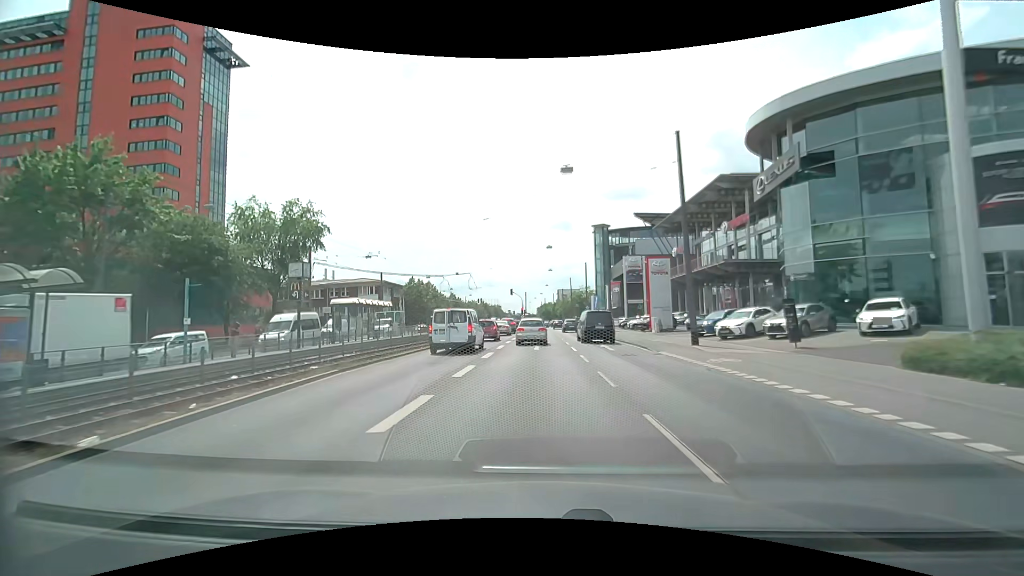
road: primary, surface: asphalt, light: Day
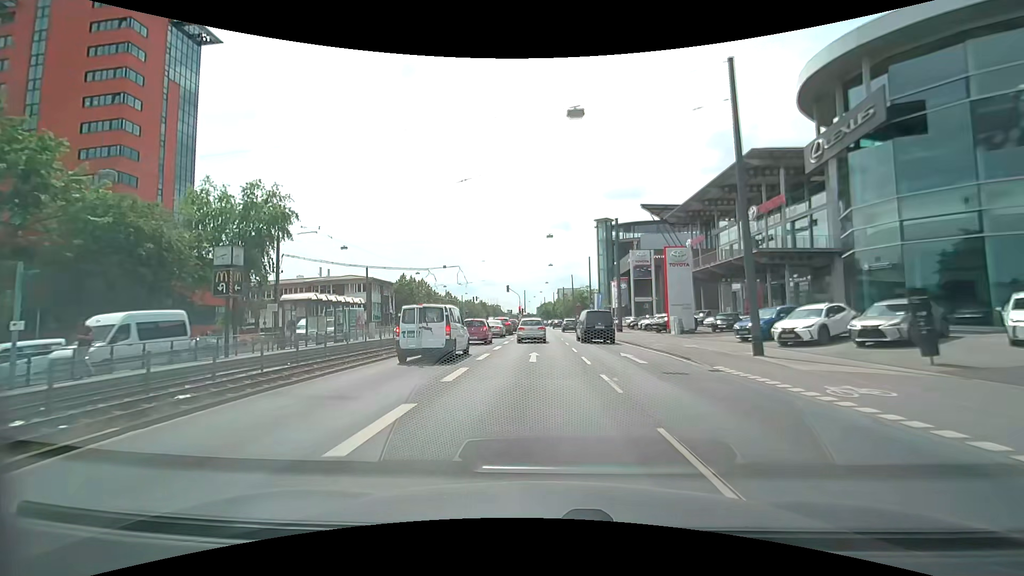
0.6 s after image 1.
(-0.1, +7.1) m; -1°
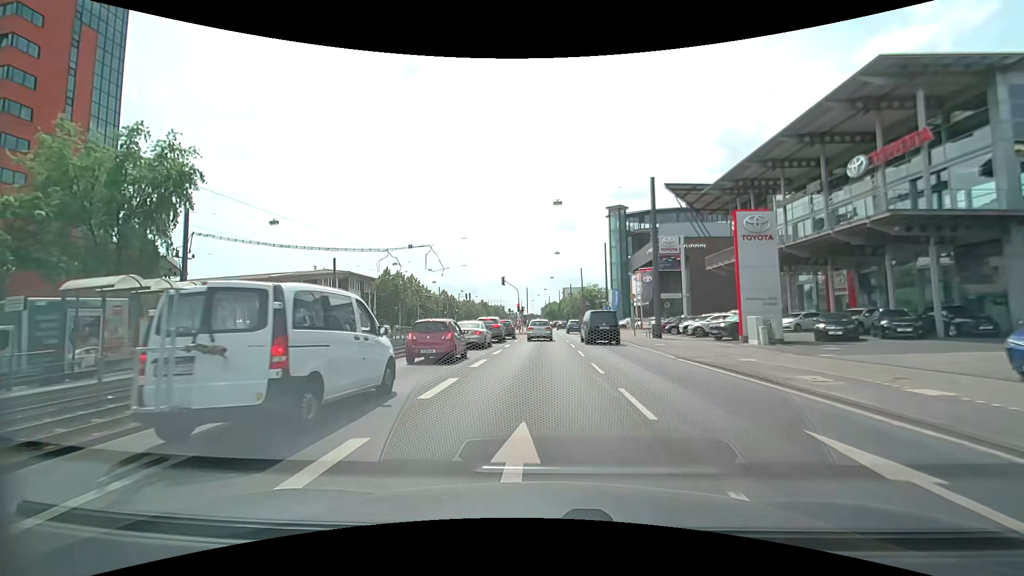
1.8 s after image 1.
(0.0, +14.4) m; 0°
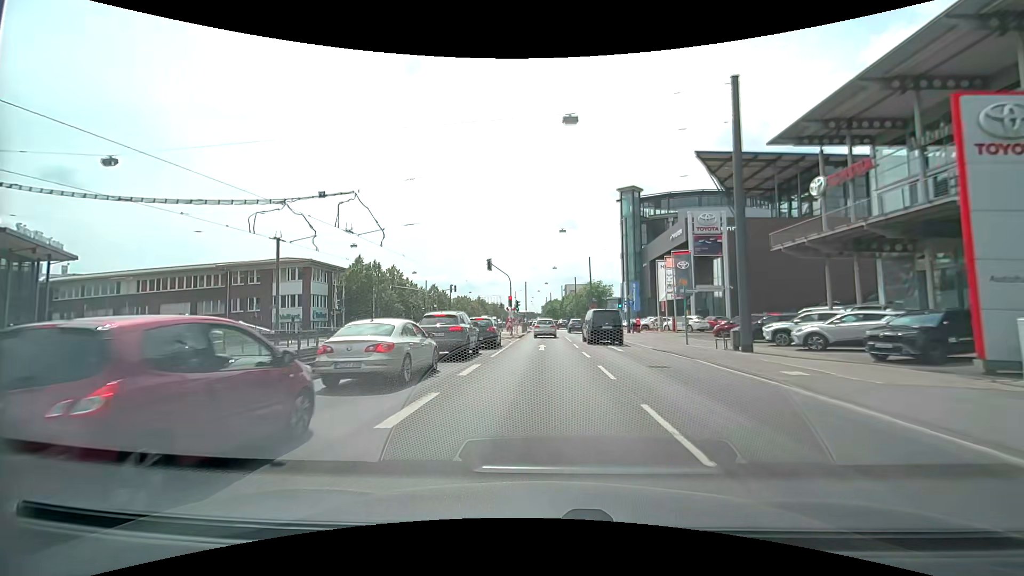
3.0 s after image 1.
(0.0, +14.6) m; 0°
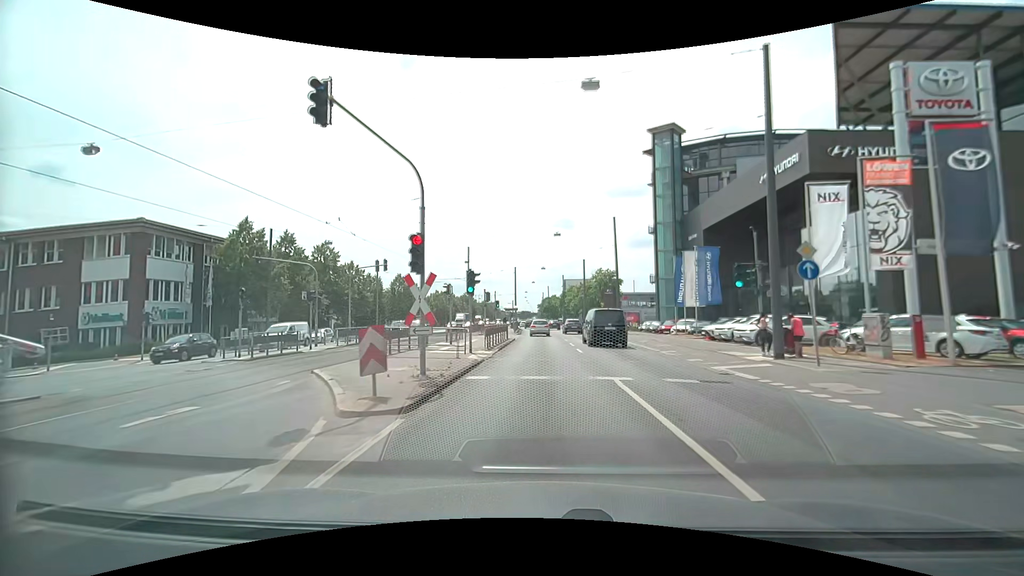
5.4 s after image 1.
(+0.1, +29.7) m; 0°
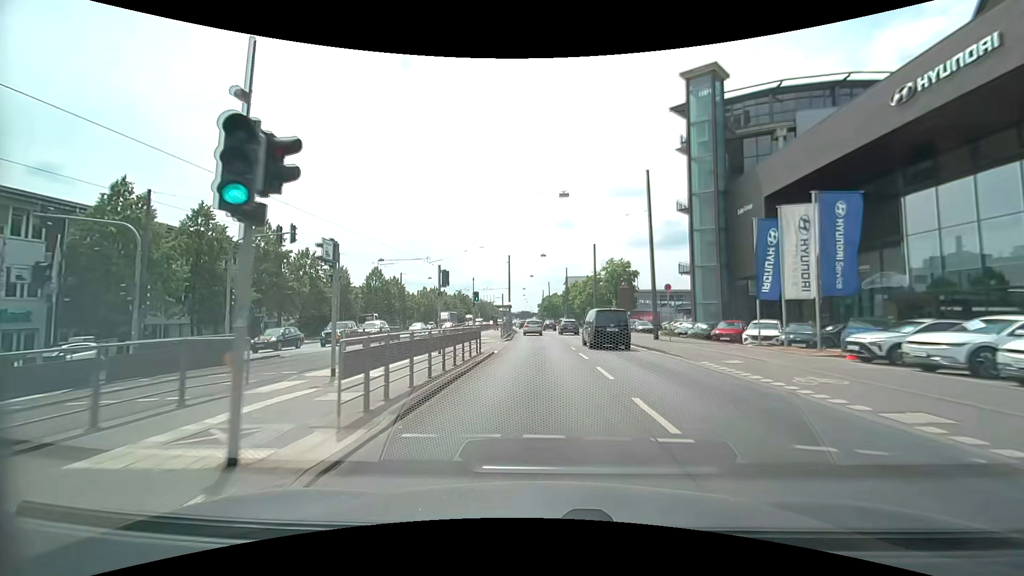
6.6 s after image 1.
(0.0, +14.9) m; +1°
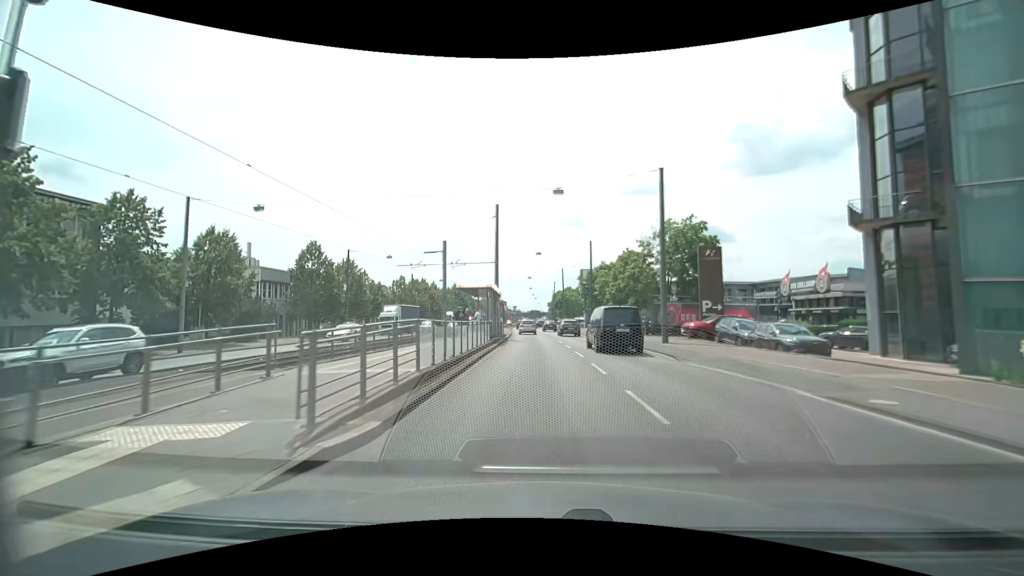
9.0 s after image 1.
(-0.4, +29.1) m; -2°
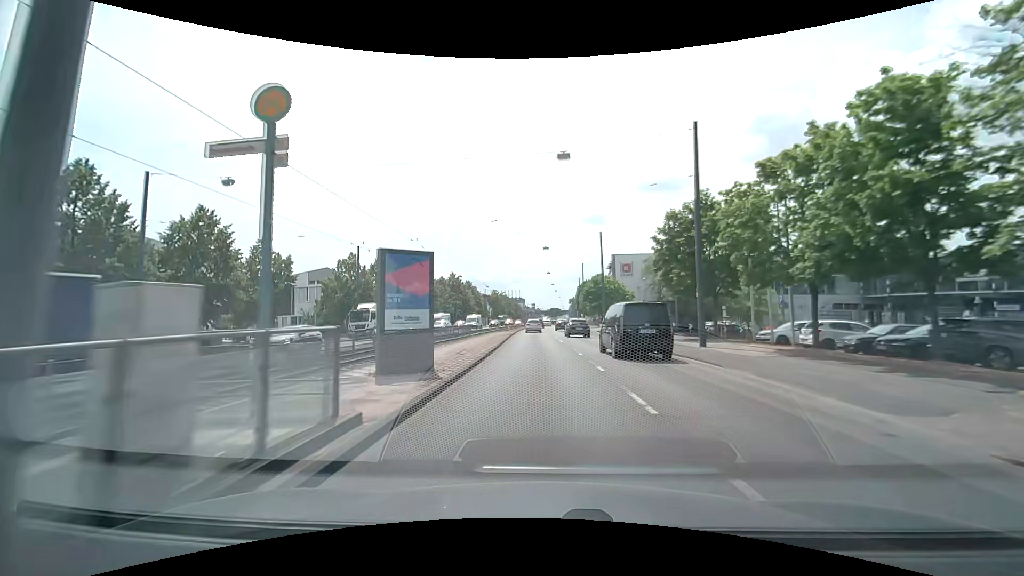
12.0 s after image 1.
(-0.5, +35.2) m; -2°
(0, +10) (0, +20) (0, +30) (-1, +40) (-1, +50) (-1, +60) (-1, +70) (-1, +80) (-1, +90) (0, +100) m
